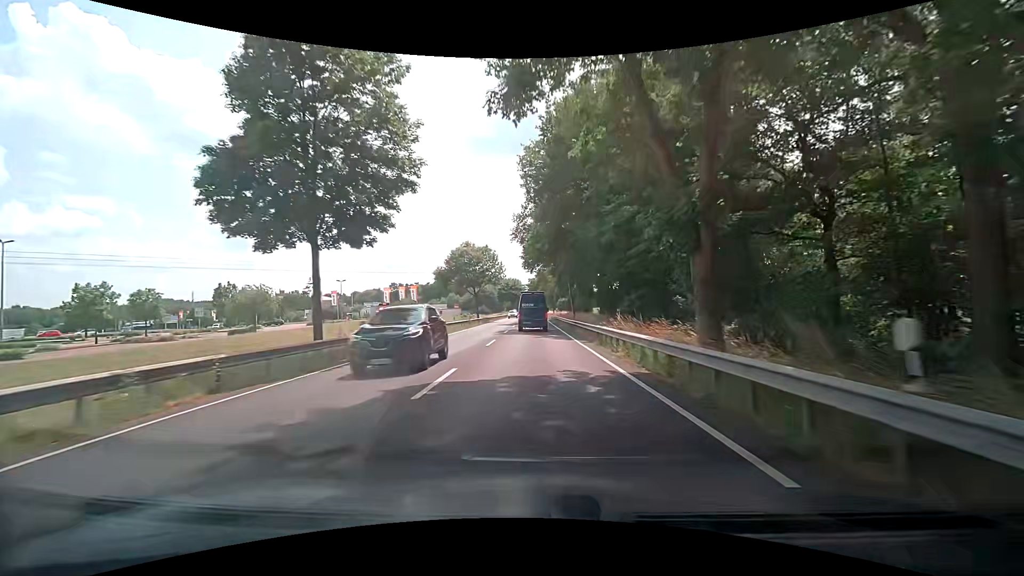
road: primary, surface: asphalt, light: Day
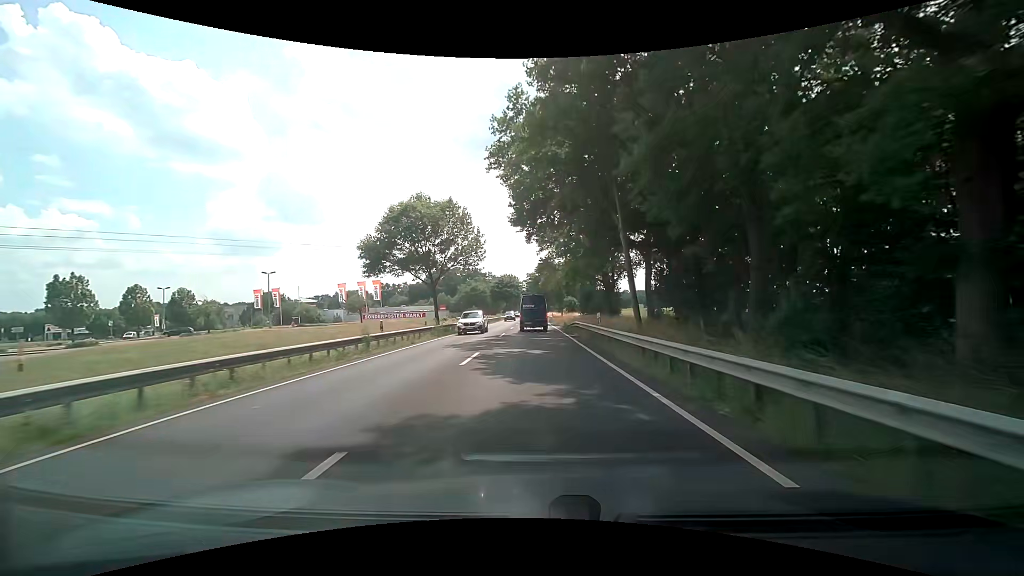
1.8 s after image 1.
(+0.1, +30.9) m; 0°
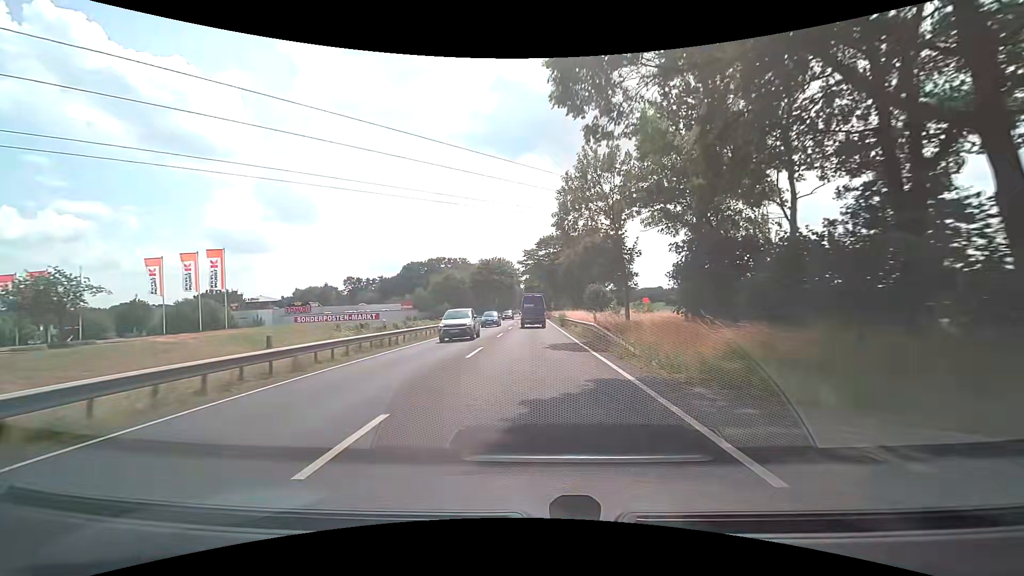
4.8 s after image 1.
(+0.3, +51.8) m; 0°
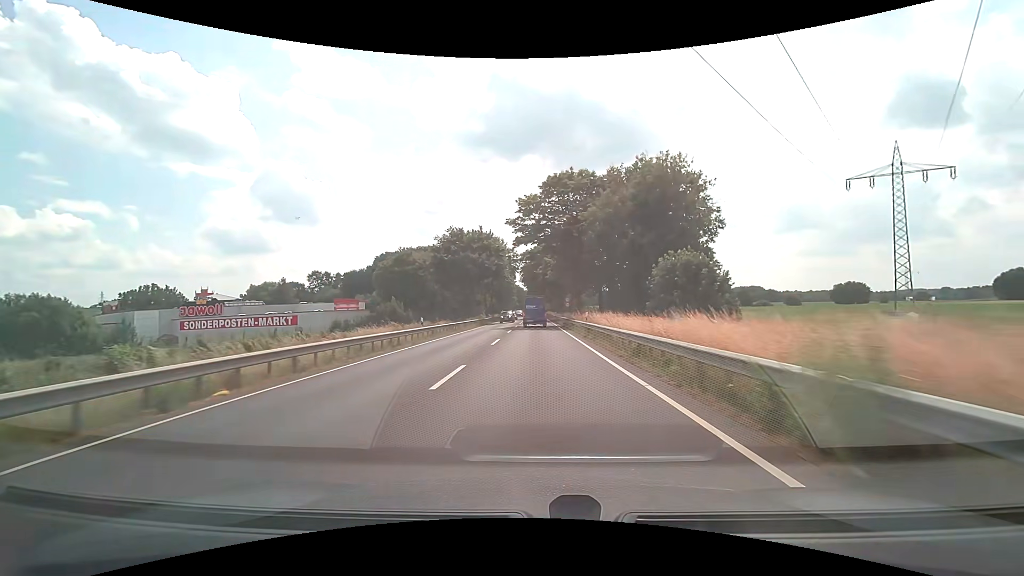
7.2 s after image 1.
(+0.1, +41.9) m; 0°
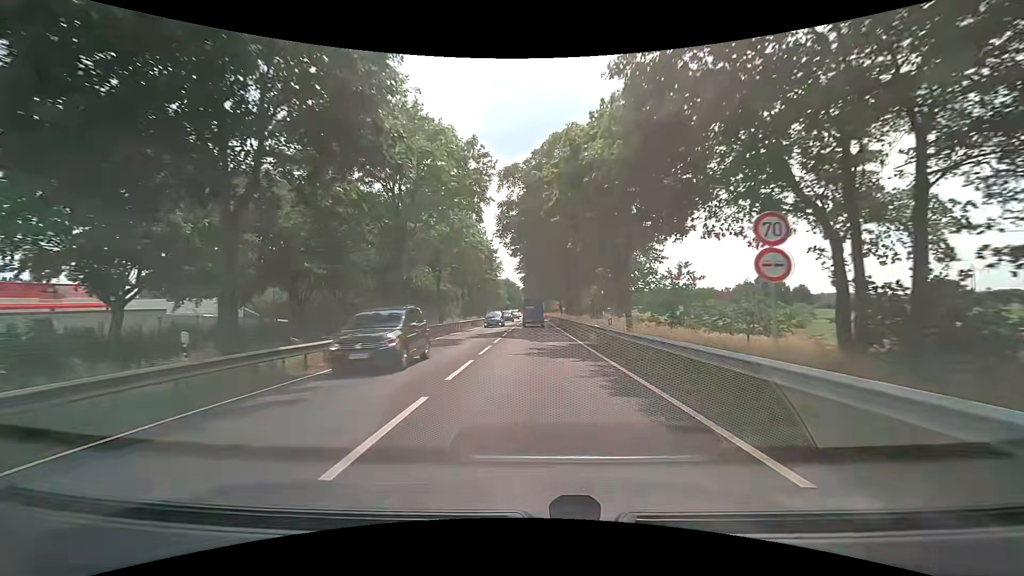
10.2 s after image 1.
(+0.1, +52.9) m; +1°
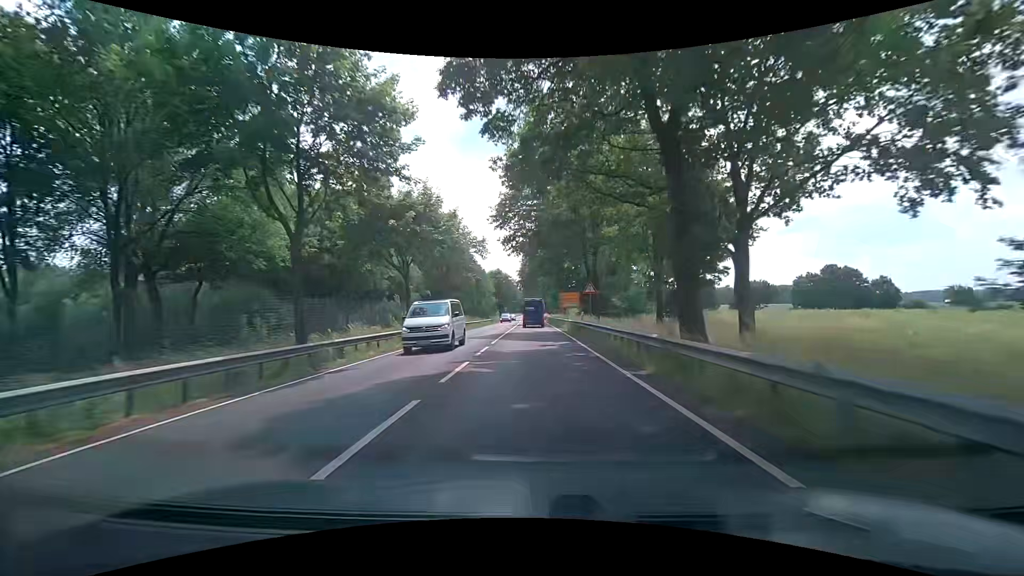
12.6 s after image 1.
(-0.3, +42.4) m; 0°
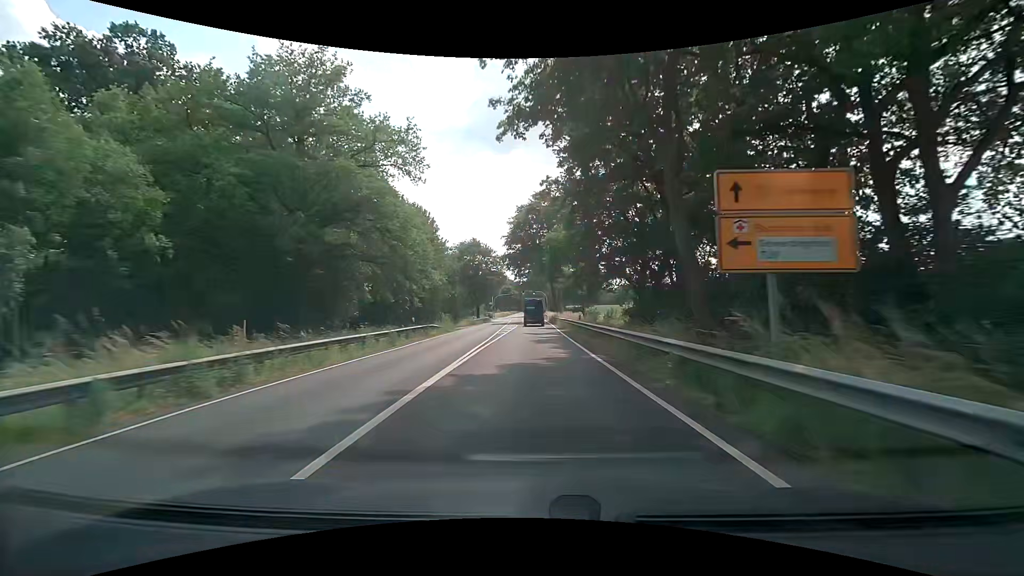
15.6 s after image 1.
(0.0, +51.5) m; +1°
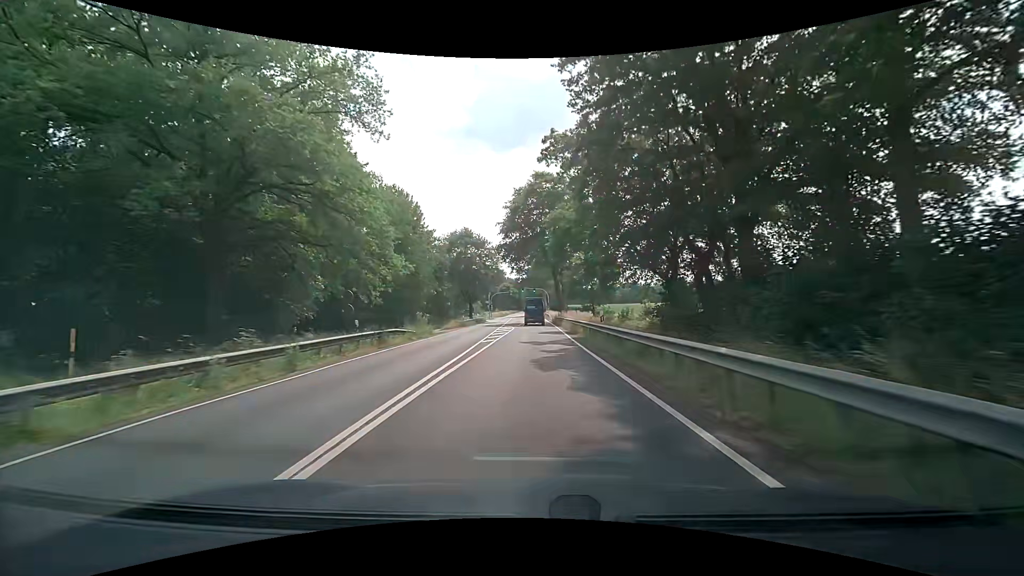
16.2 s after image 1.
(-0.1, +9.9) m; -1°
(0, +10) (0, +20) (0, +30) (0, +40) (0, +50) (-1, +60) (-1, +70) (-2, +80) (-2, +90) (-2, +100) m
